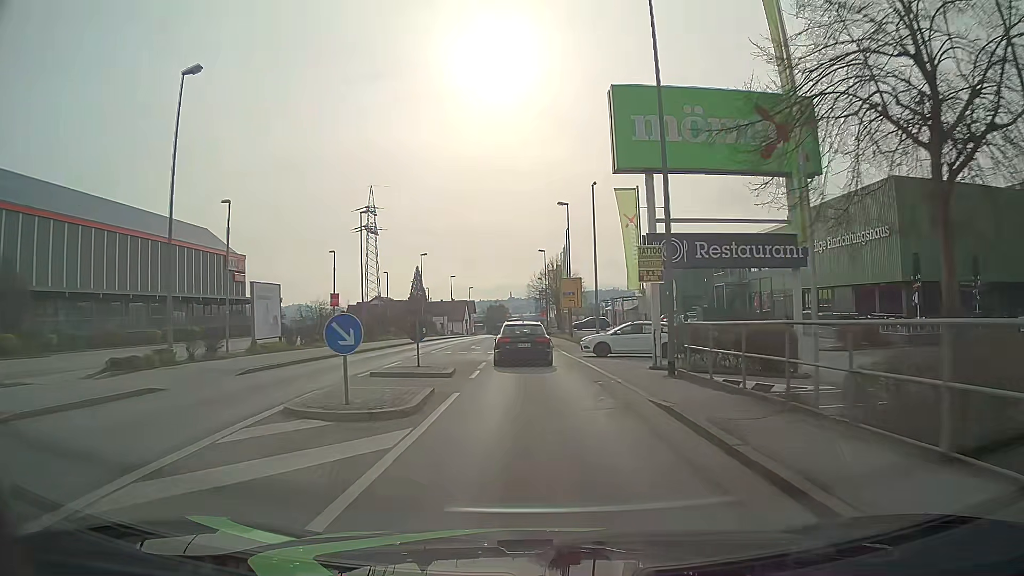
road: tertiary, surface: asphalt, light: Day
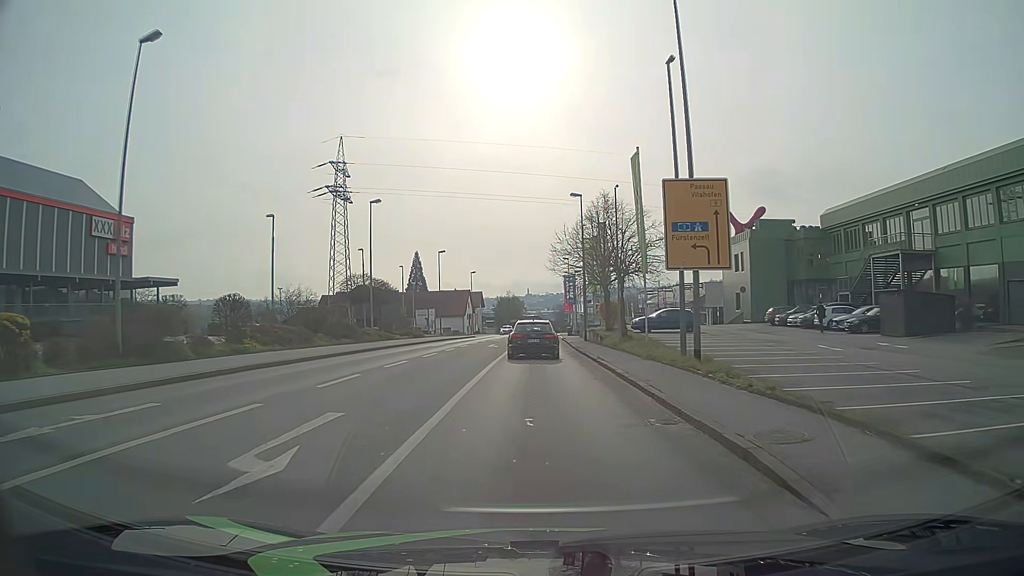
(-0.8, +33.7) m; -2°
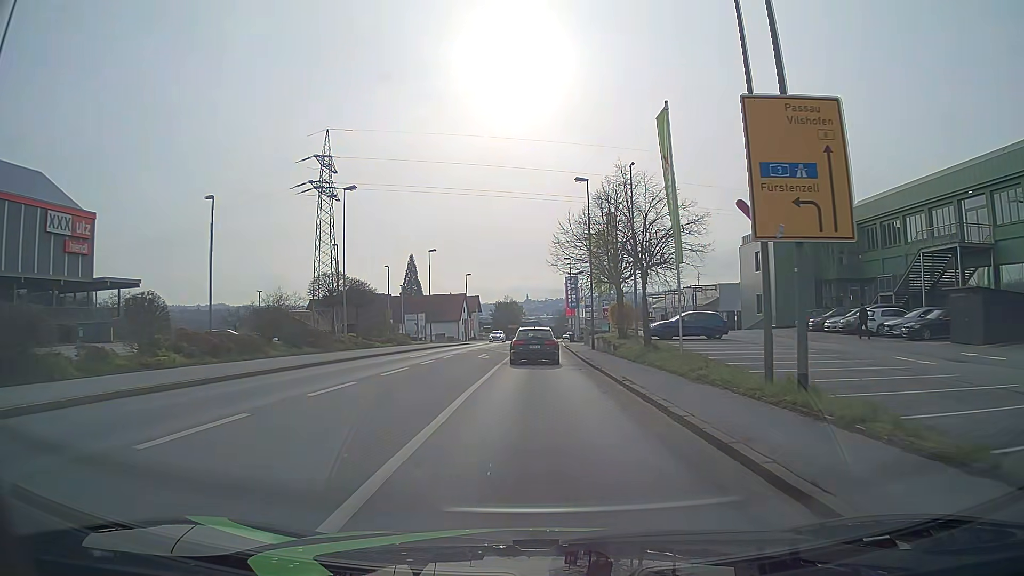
(0.0, +6.7) m; 0°
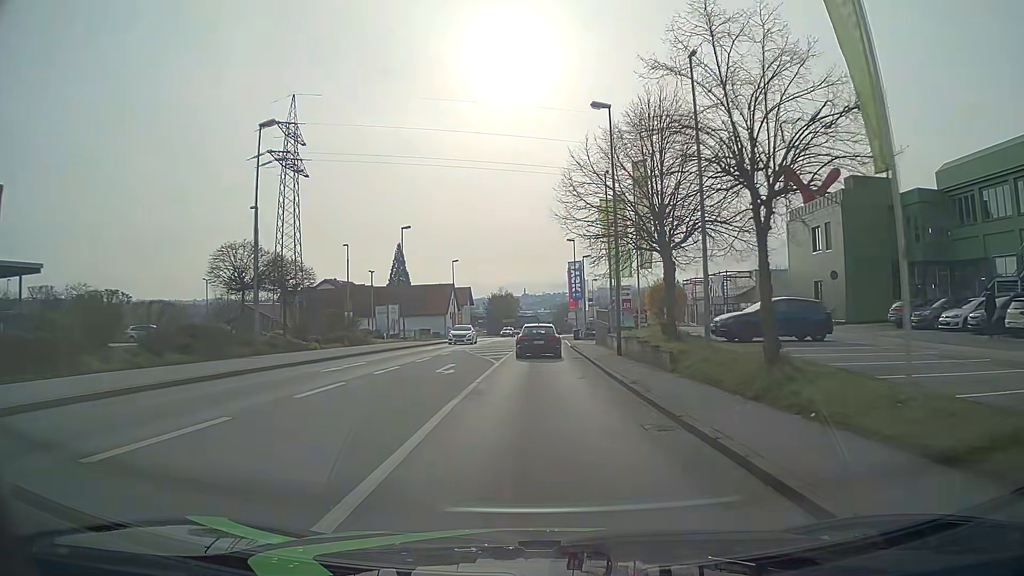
(0.0, +13.4) m; 0°
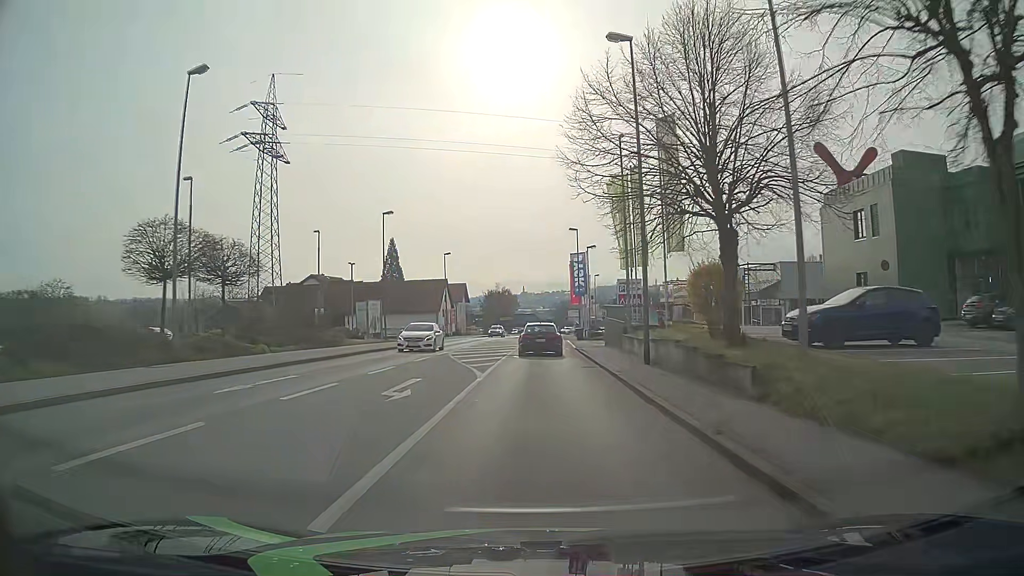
(0.0, +6.8) m; 0°
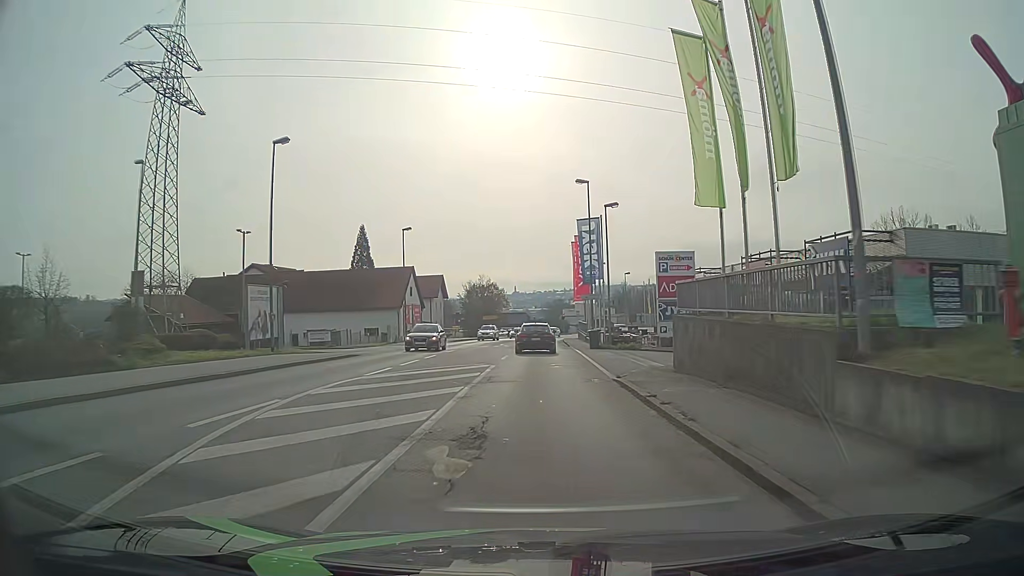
(0.0, +21.2) m; 0°
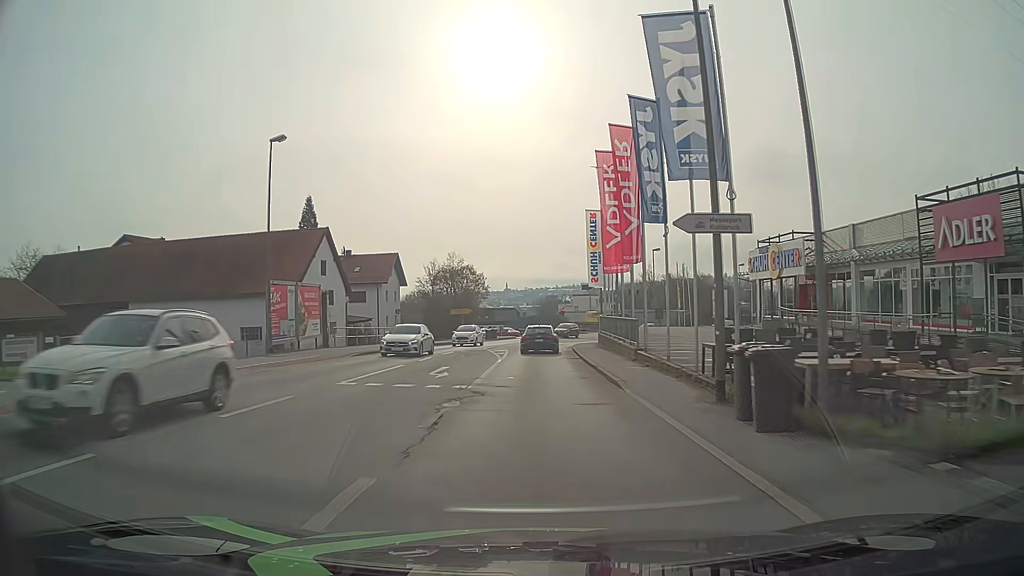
(+0.2, +29.7) m; +1°
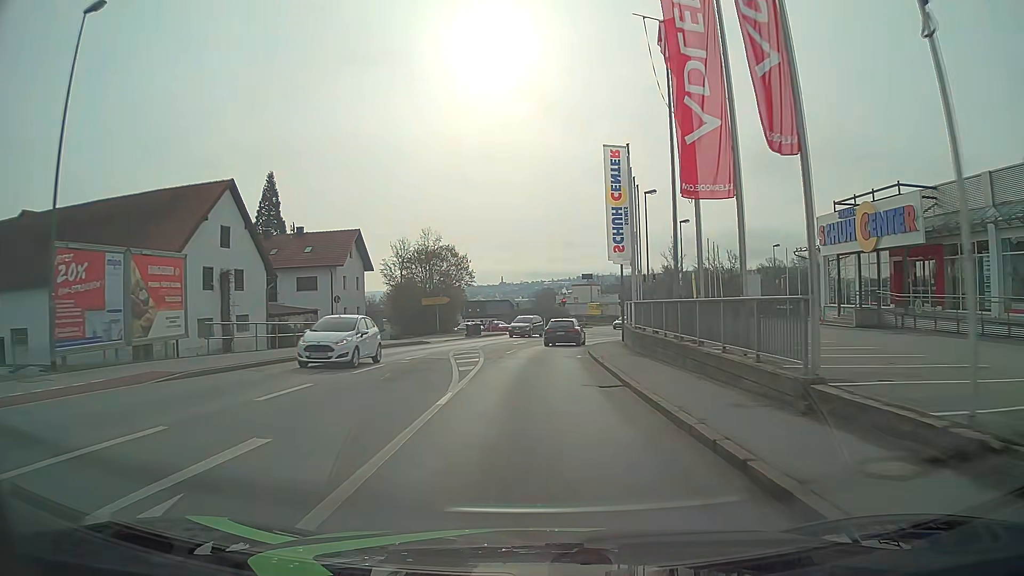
(+0.1, +15.2) m; +1°
(0, +10) (0, +20) (+1, +30) (+2, +40) (+4, +50) (+7, +59) (+11, +68) (+16, +77) (+22, +85) (+28, +93) m
